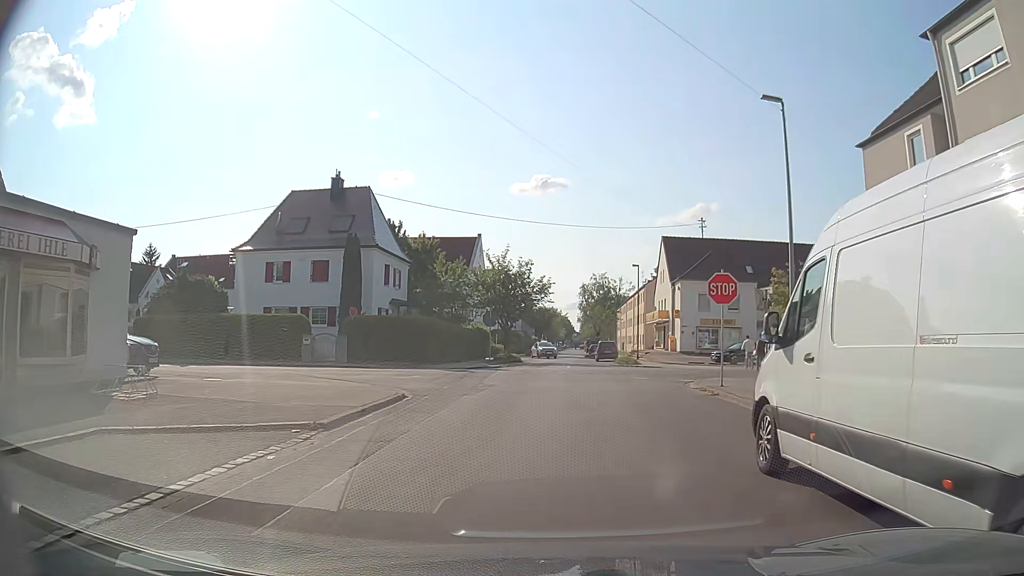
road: residential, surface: asphalt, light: Day
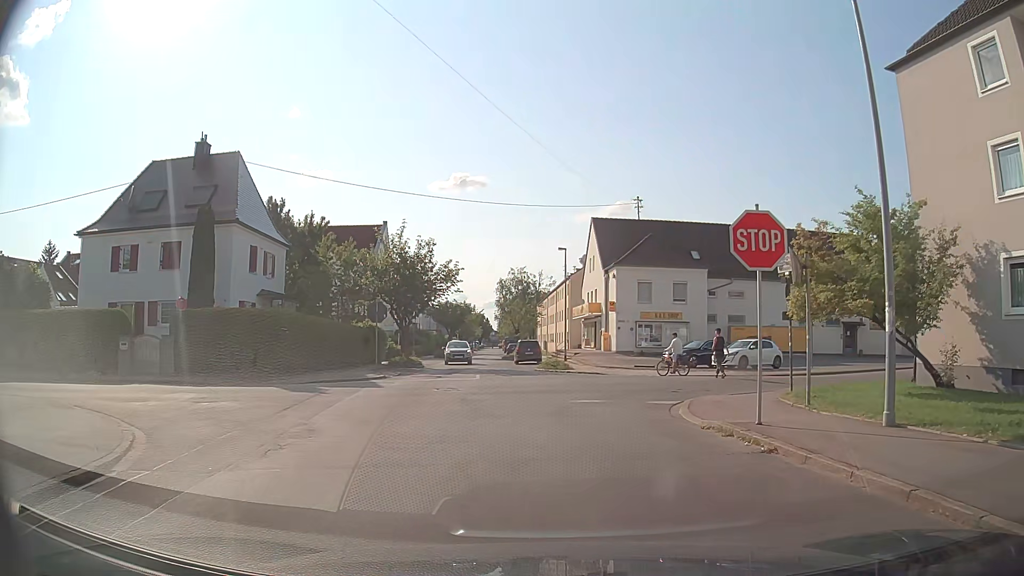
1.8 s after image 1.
(+0.5, +9.1) m; +7°
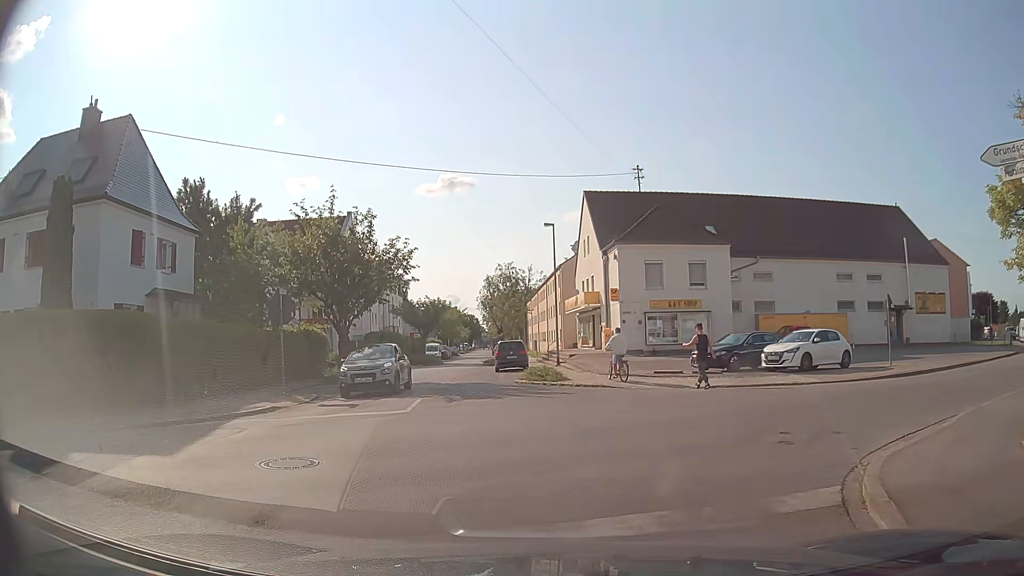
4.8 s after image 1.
(+0.4, +9.2) m; +2°
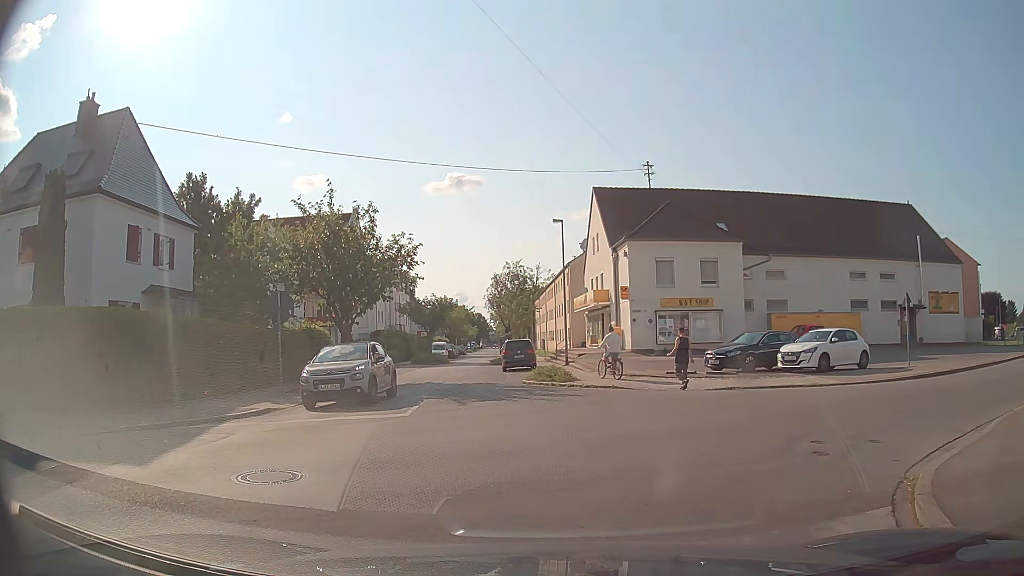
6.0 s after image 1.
(0.0, +0.8) m; 0°
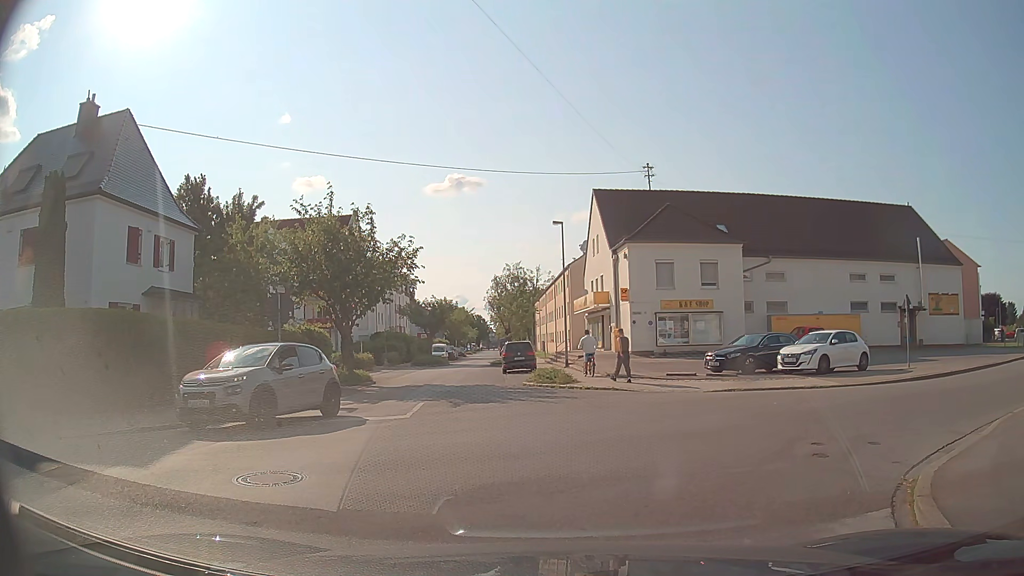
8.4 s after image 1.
(0.0, +0.1) m; 0°
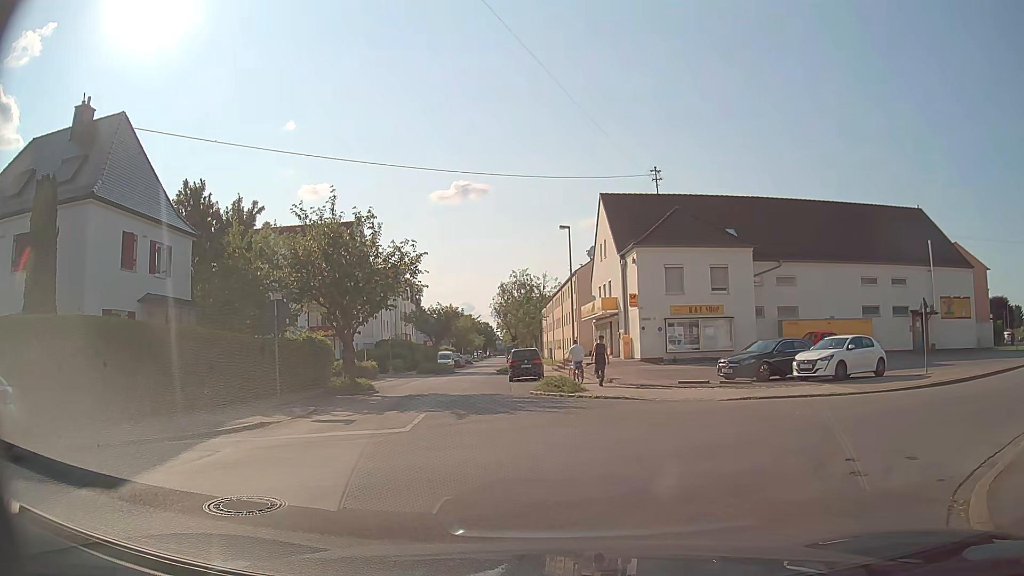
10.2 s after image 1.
(0.0, +0.9) m; -2°
